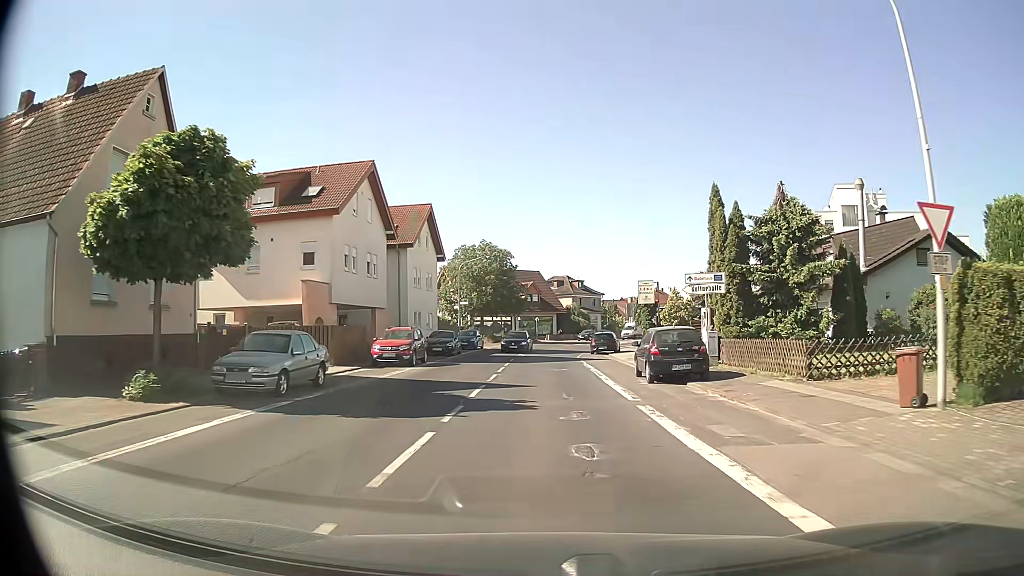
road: secondary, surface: asphalt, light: Day
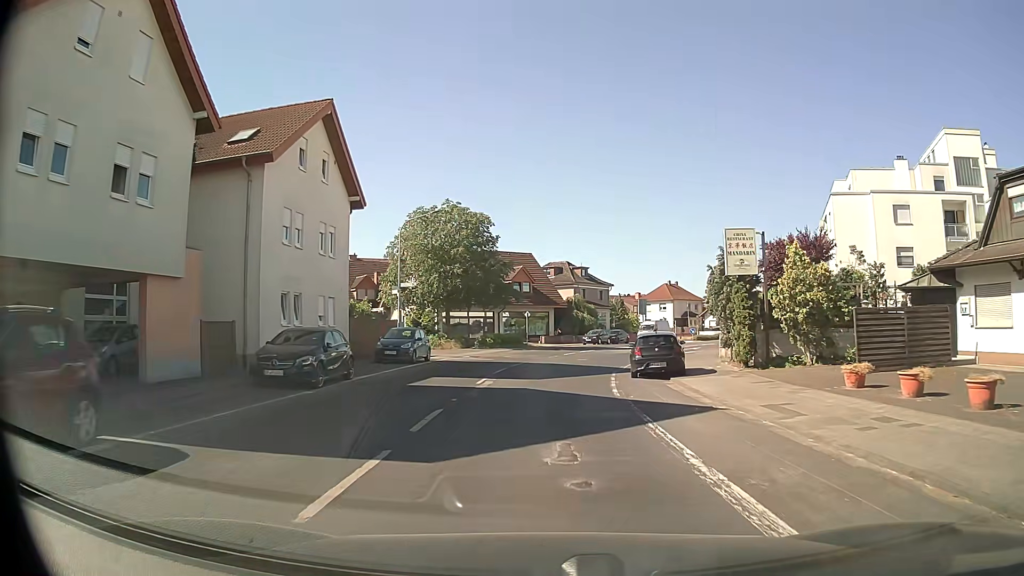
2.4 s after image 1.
(+0.1, +22.8) m; 0°
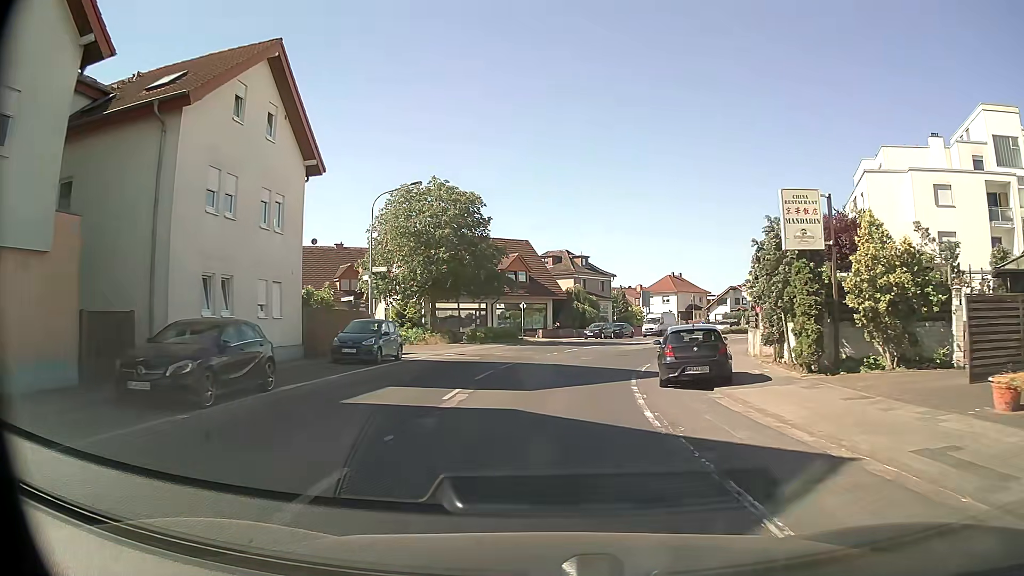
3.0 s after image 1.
(0.0, +5.7) m; +1°
